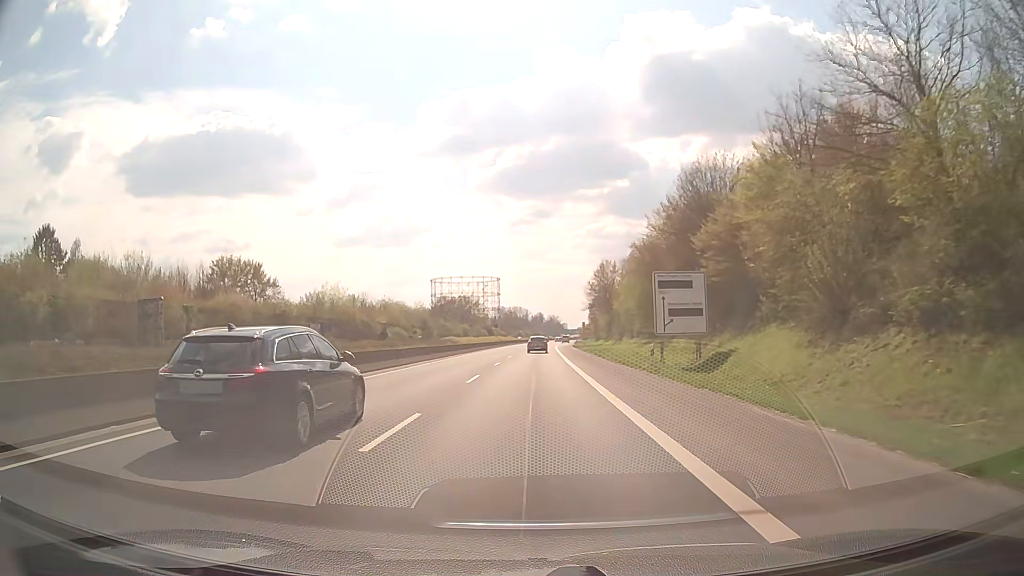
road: trunk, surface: asphalt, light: Day
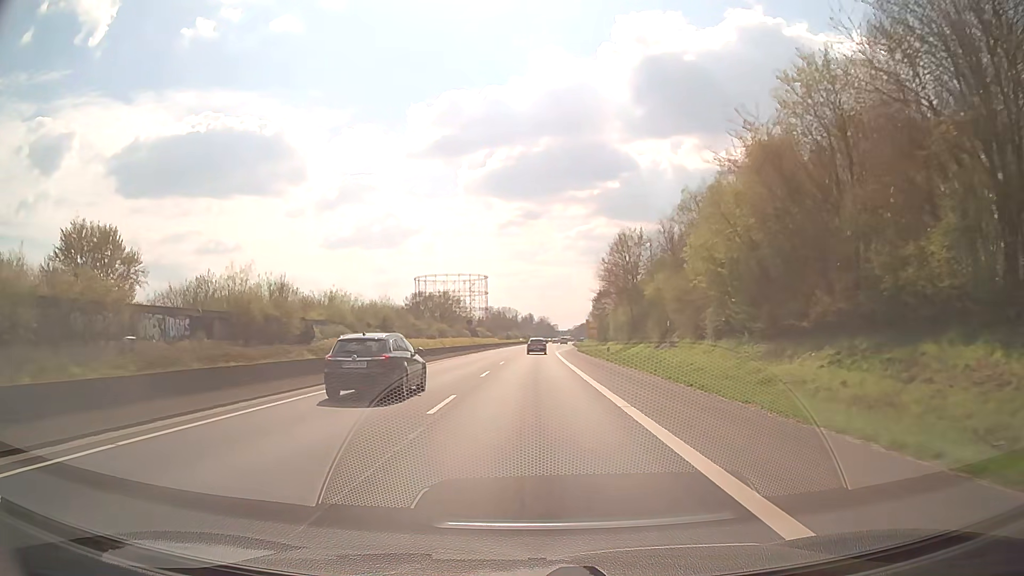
(+0.2, +32.0) m; +1°
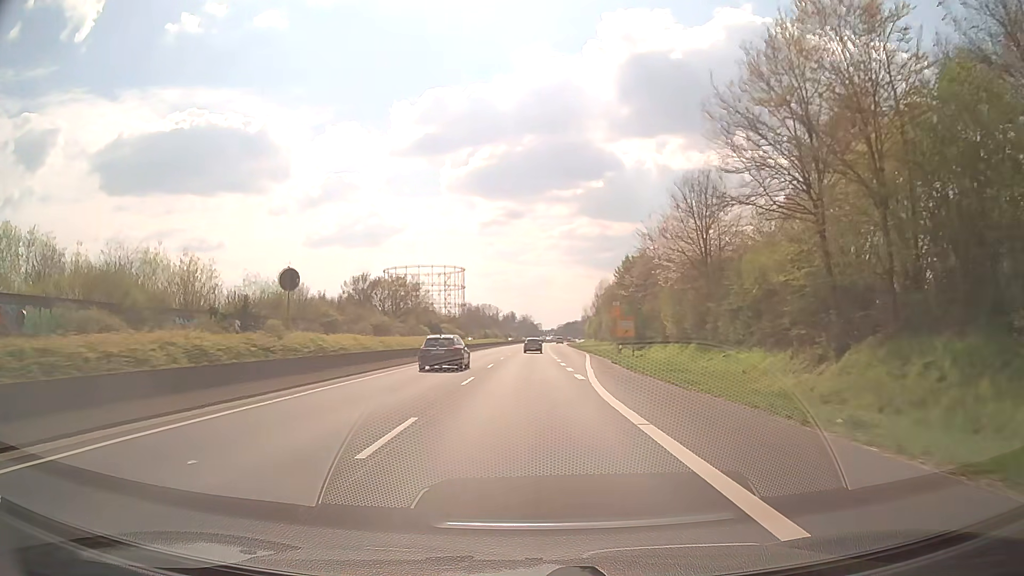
(+0.3, +53.2) m; +1°
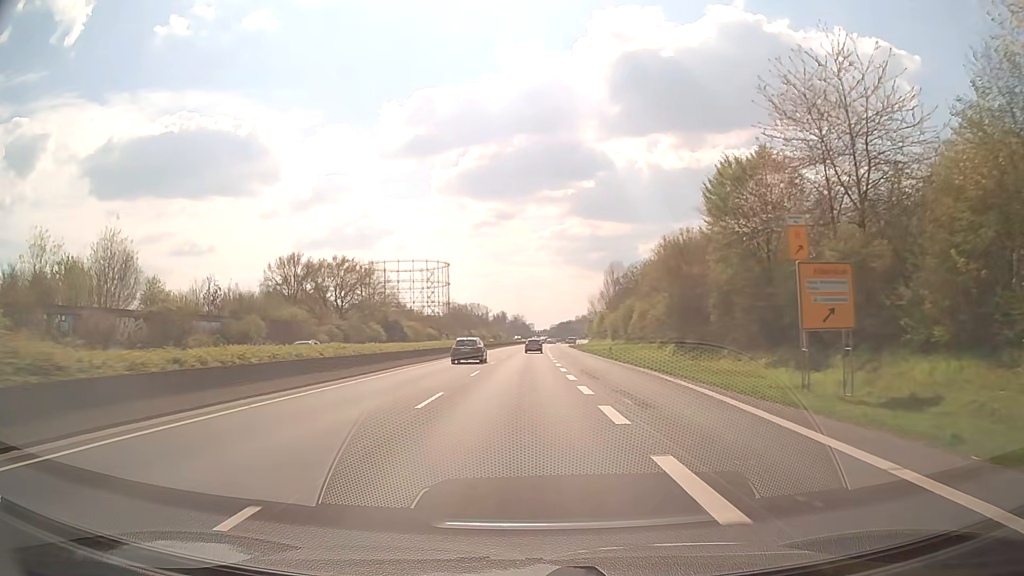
(+0.2, +42.6) m; 0°
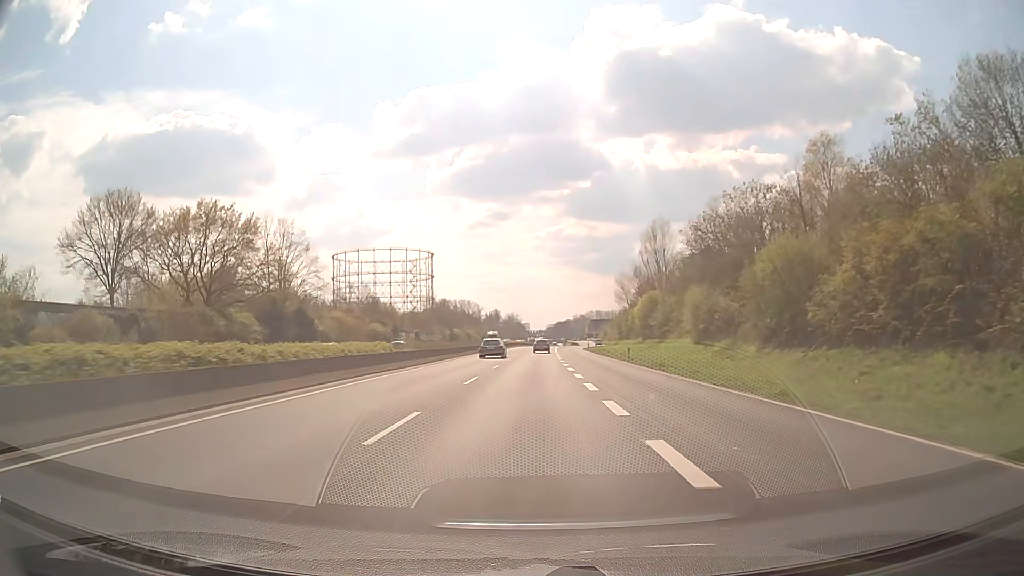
(+0.2, +53.2) m; 0°
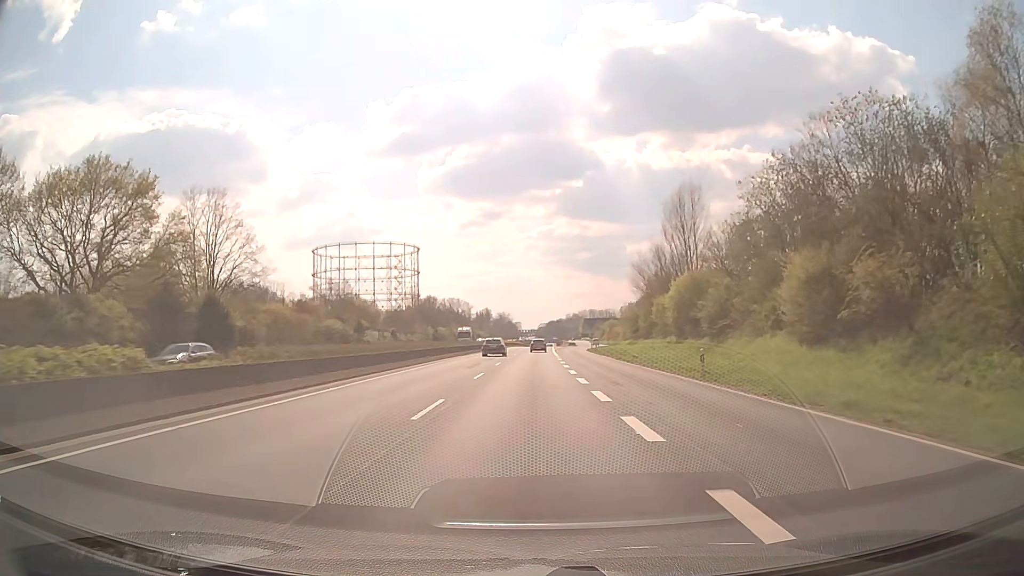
(+0.1, +21.3) m; +1°
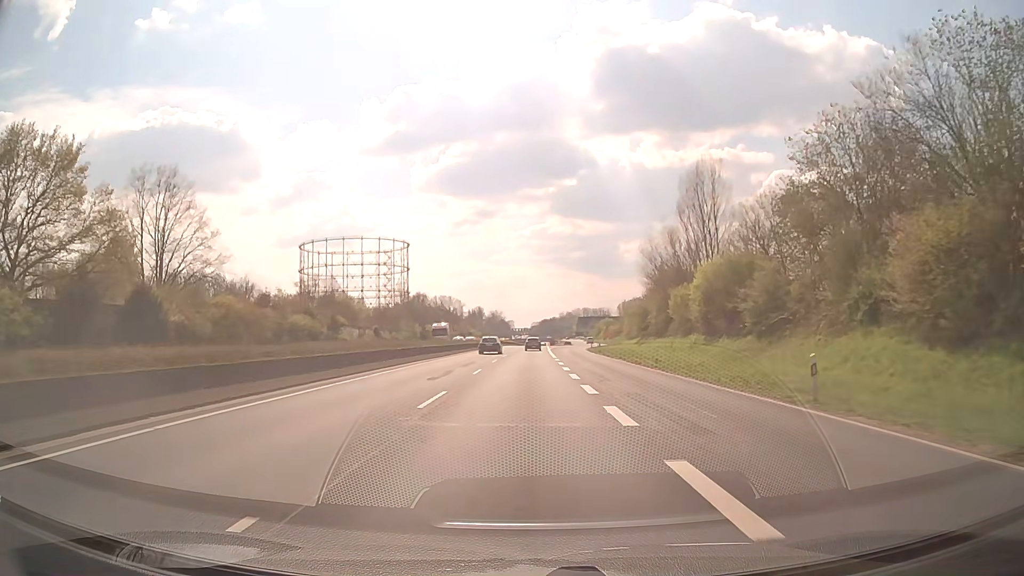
(0.0, +10.7) m; +1°
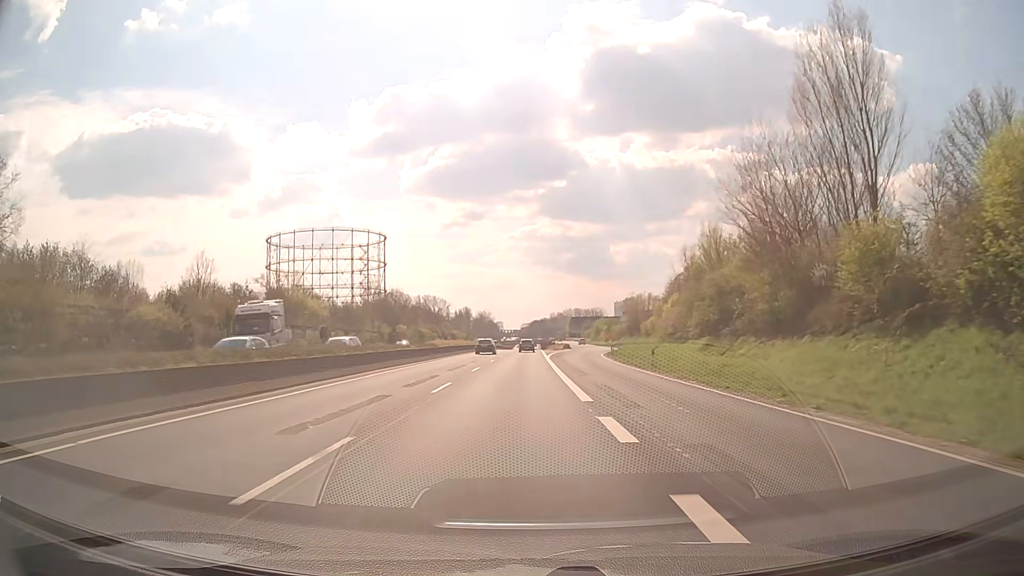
(+0.3, +32.0) m; +1°
